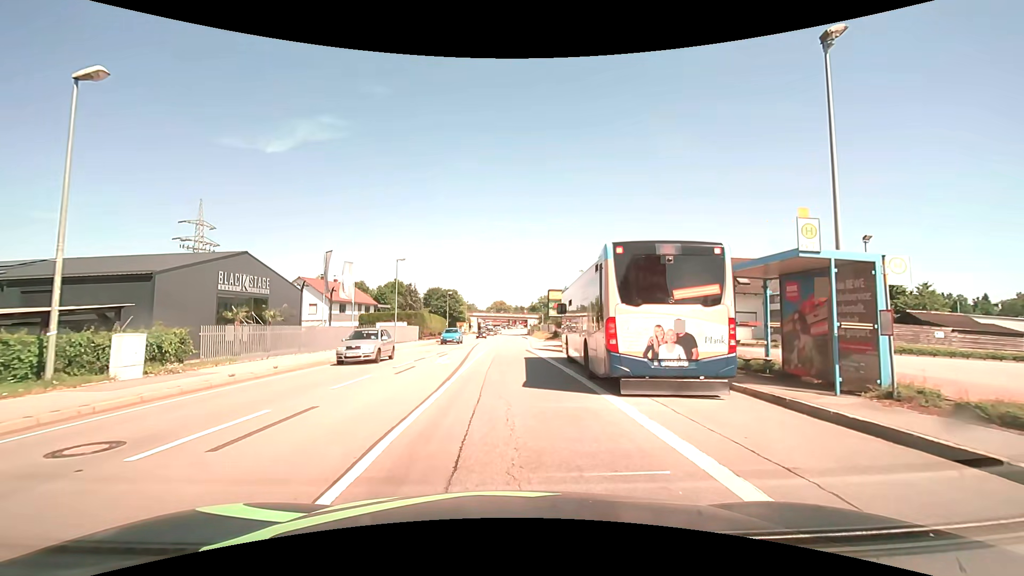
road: primary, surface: asphalt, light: Day
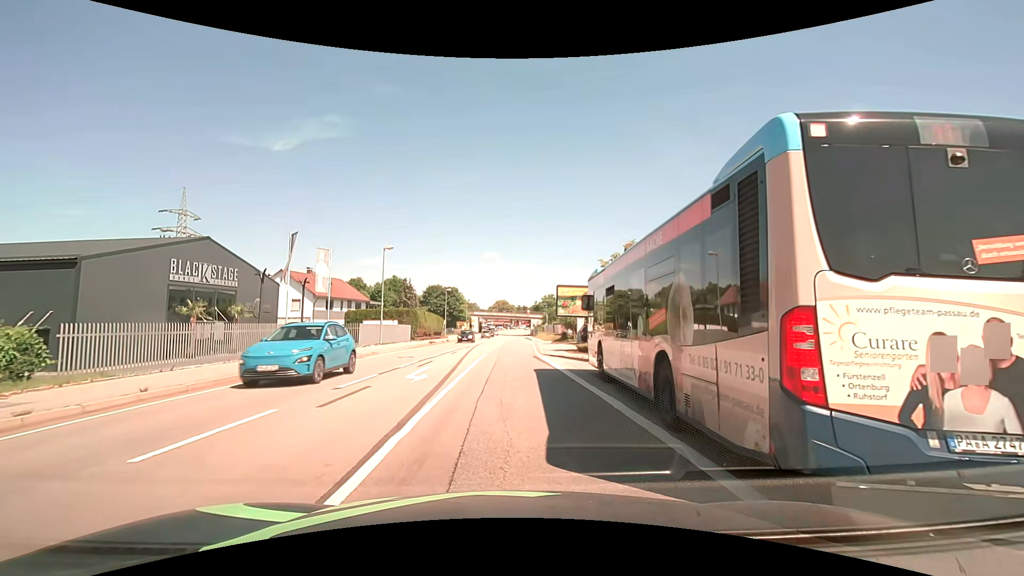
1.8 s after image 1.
(+0.1, +6.1) m; +1°
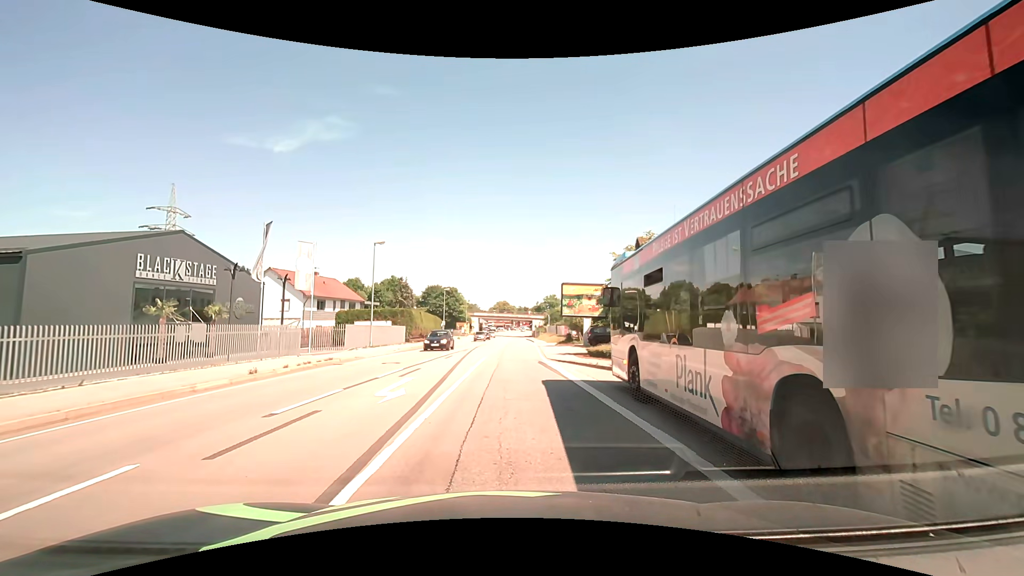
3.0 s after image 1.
(0.0, +3.2) m; 0°
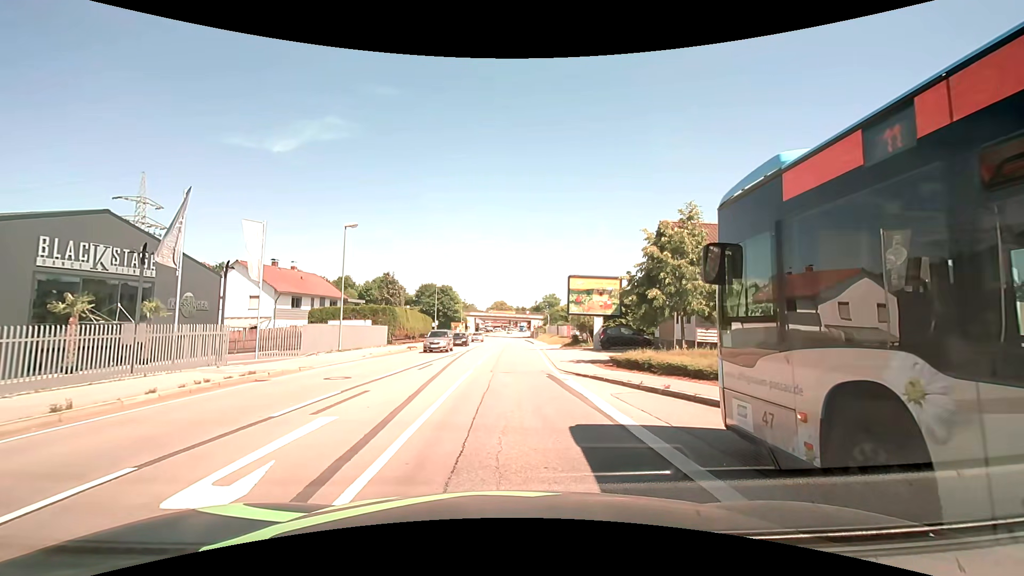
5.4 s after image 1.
(+0.1, +6.3) m; -1°
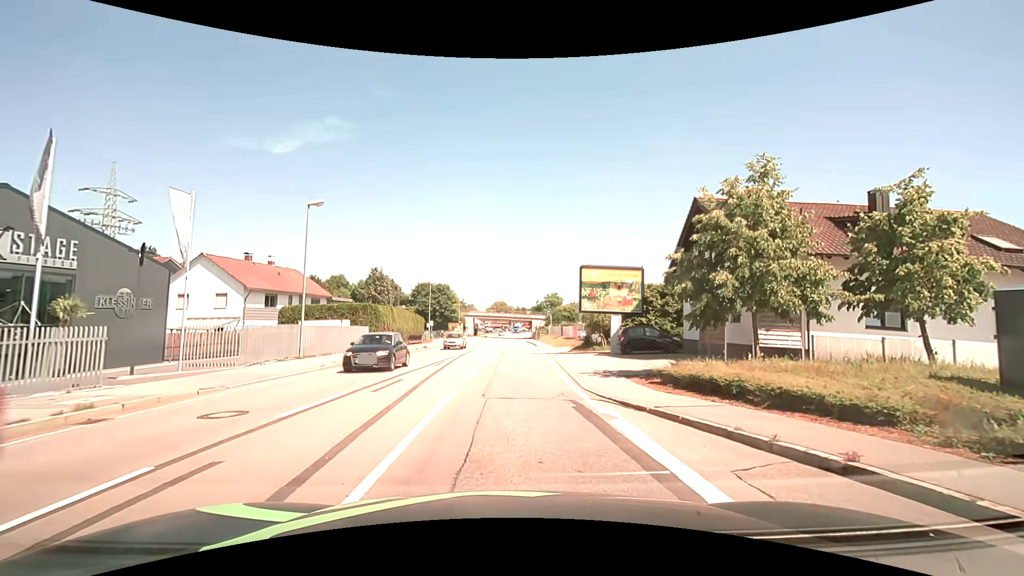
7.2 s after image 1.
(+0.2, +6.0) m; +1°
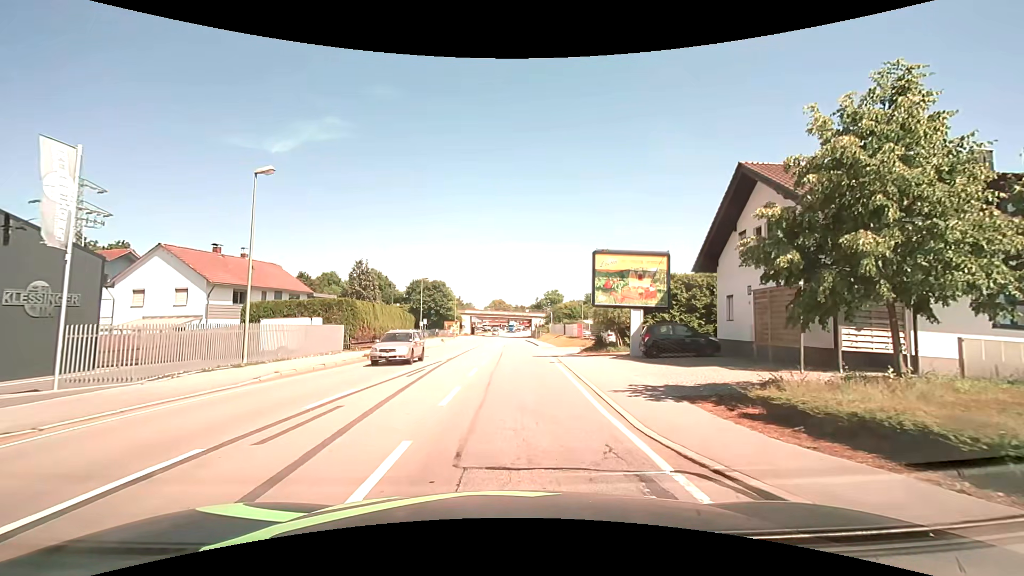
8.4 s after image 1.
(+0.1, +5.3) m; +2°
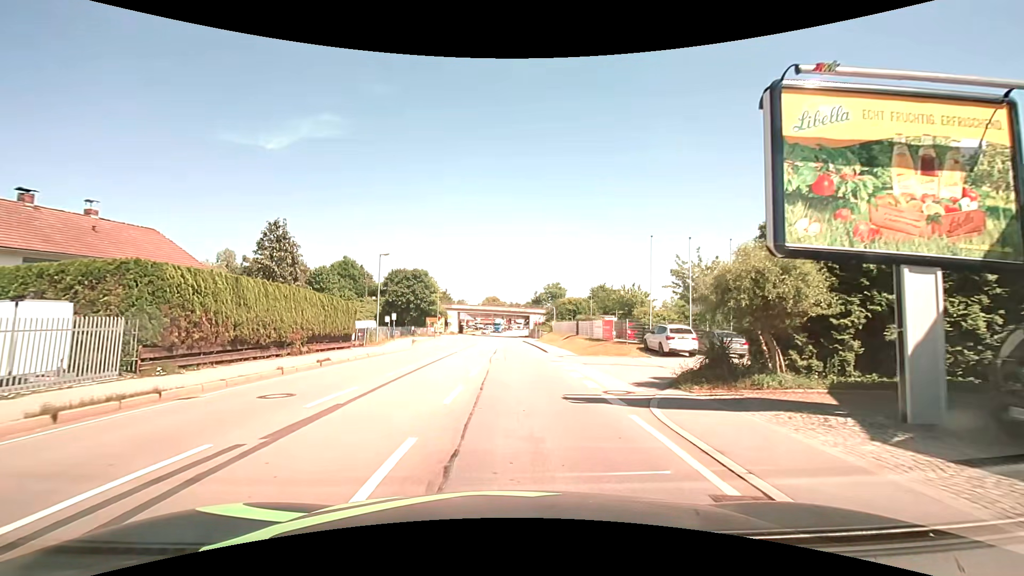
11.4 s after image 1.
(0.0, +17.9) m; +1°
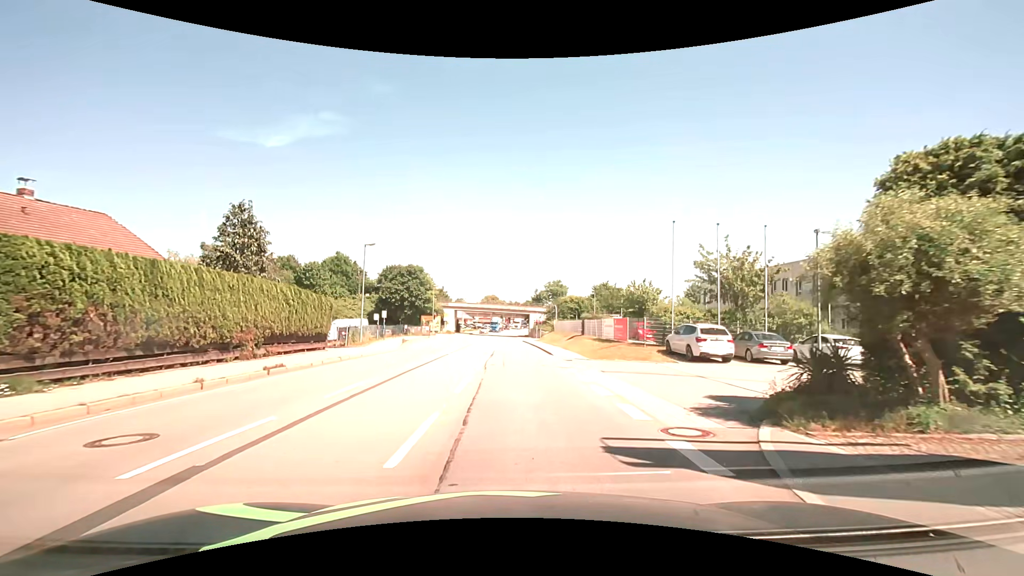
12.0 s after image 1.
(0.0, +4.4) m; 0°
(0, +10) (0, +20) (0, +30) (0, +40) (0, +50) (0, +60) (0, +70) (0, +80) (0, +90) (0, +100) m
